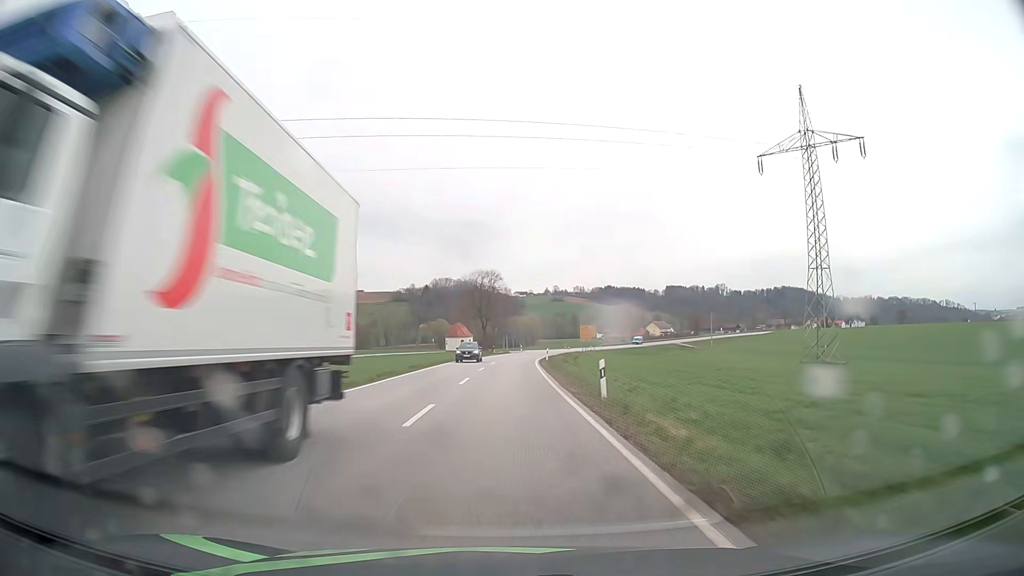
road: secondary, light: Day
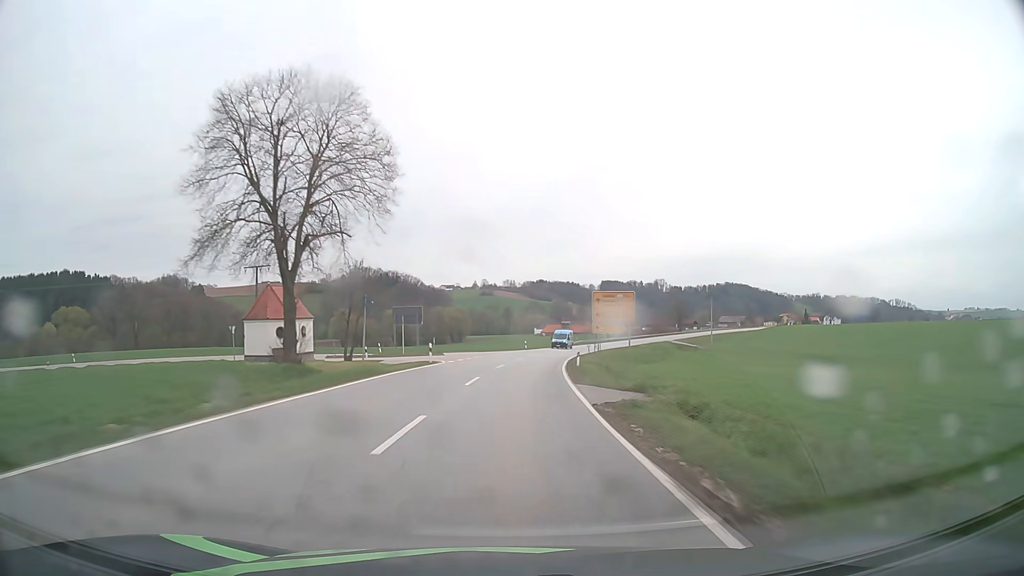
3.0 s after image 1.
(+2.4, +74.9) m; +6°
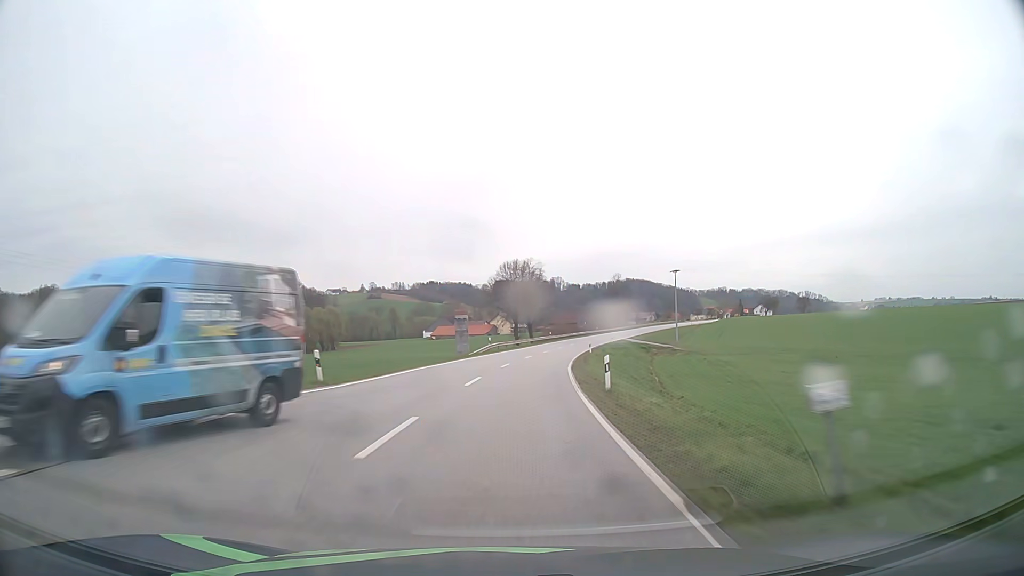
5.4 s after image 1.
(+4.6, +59.6) m; +9°
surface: asphalt
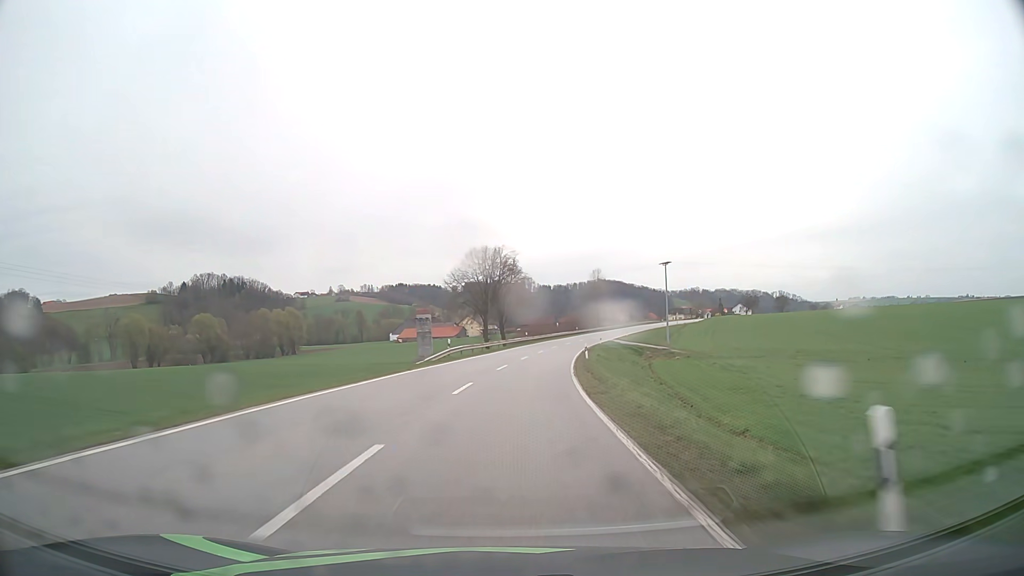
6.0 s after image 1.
(+0.3, +14.9) m; +2°
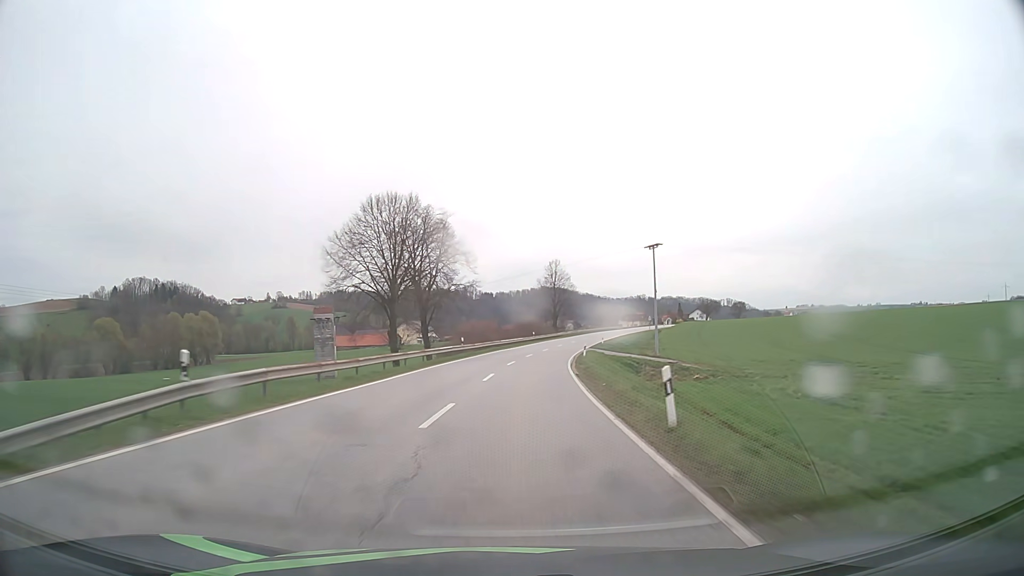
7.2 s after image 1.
(+1.3, +29.9) m; +5°
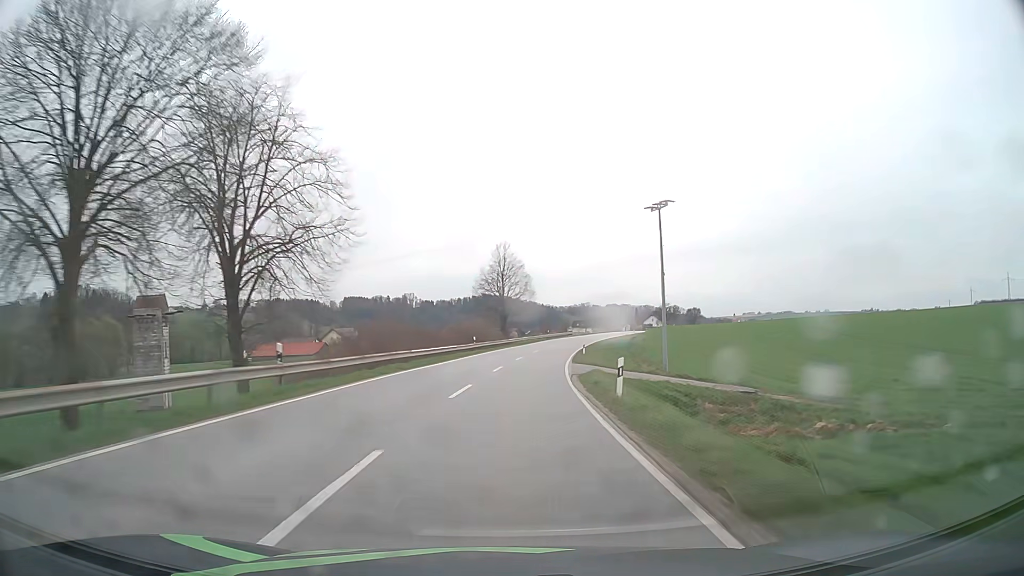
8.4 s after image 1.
(+1.3, +30.1) m; +5°
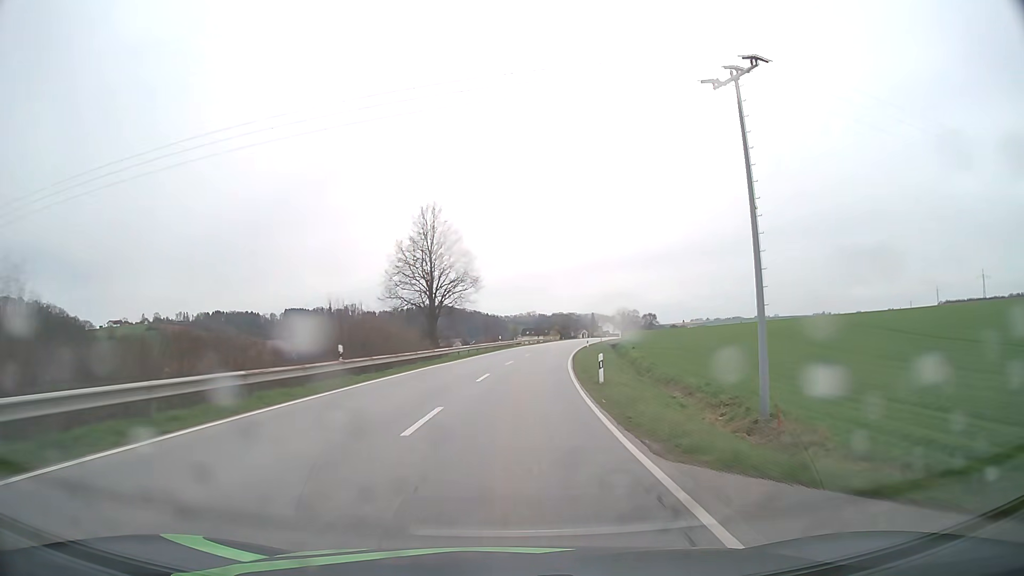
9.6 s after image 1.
(+1.3, +30.3) m; +5°
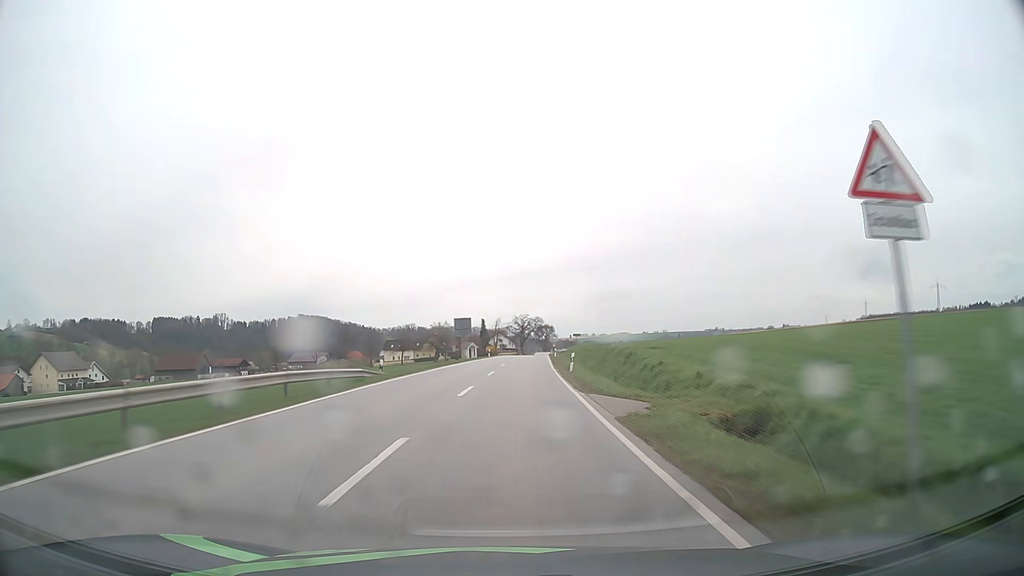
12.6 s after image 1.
(+7.4, +75.7) m; +10°
(0, +10) (0, +20) (+1, +30) (+1, +40) (+2, +50) (+2, +60) (+3, +70) (+3, +80) (+4, +90) (+5, +100) m
